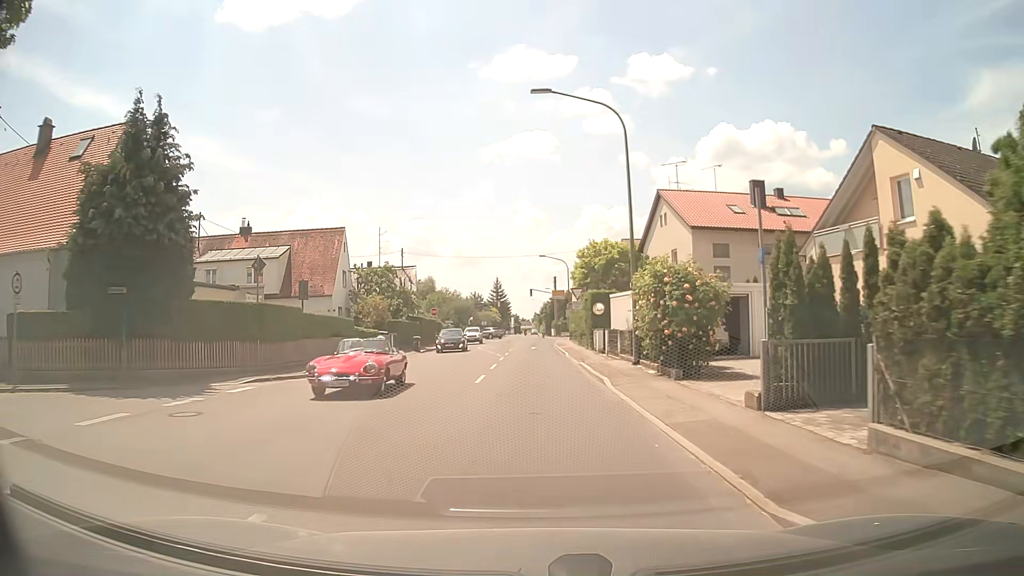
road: tertiary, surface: asphalt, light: Day
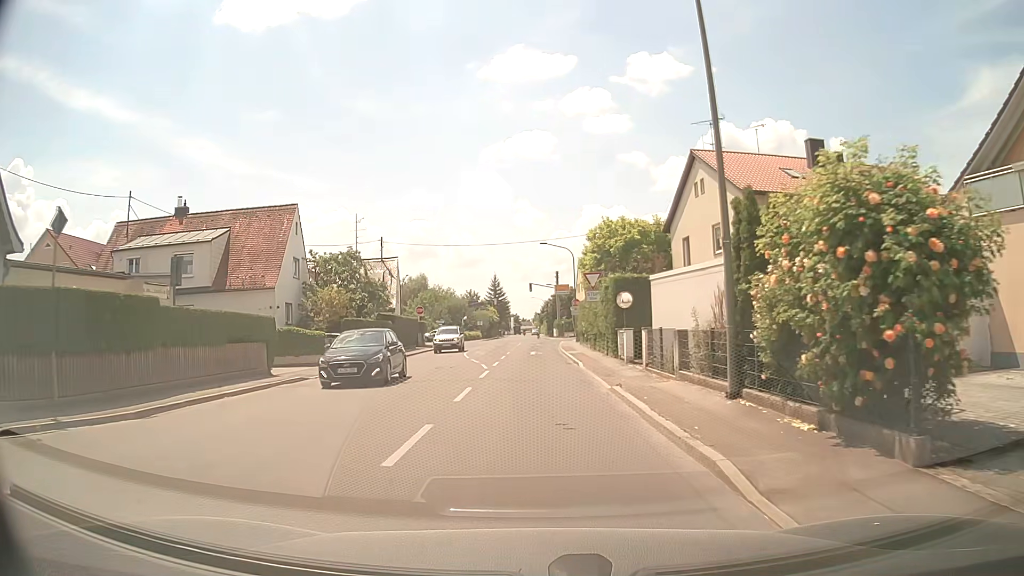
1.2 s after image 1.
(0.0, +10.2) m; 0°
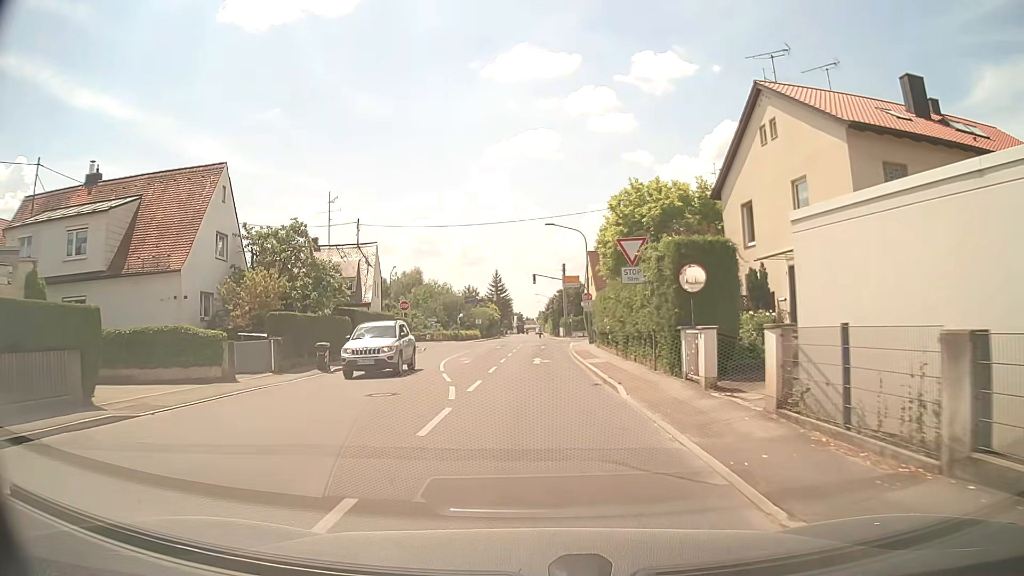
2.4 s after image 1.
(0.0, +10.3) m; 0°
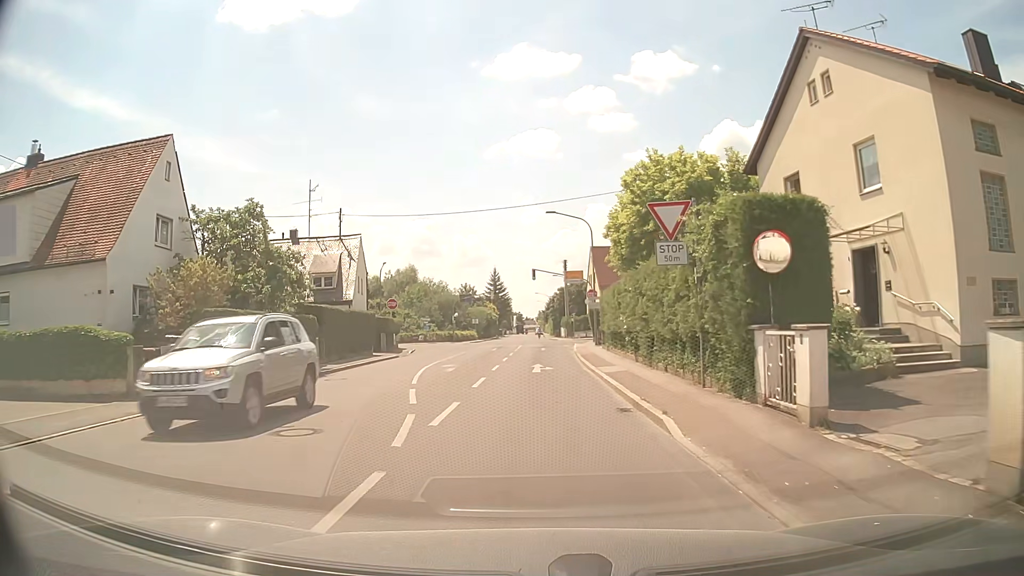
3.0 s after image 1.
(0.0, +5.0) m; 0°
